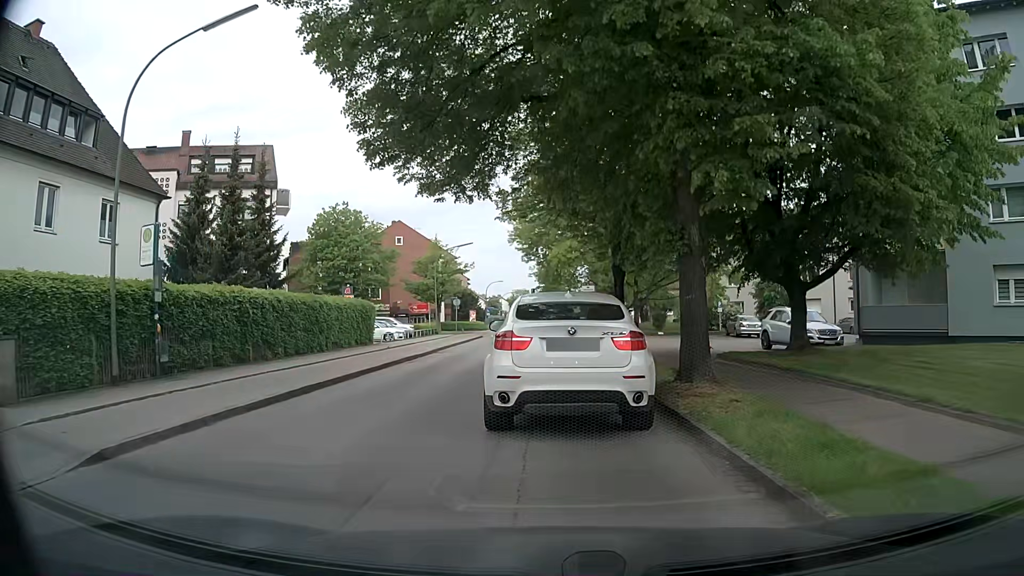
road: tertiary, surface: asphalt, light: Day
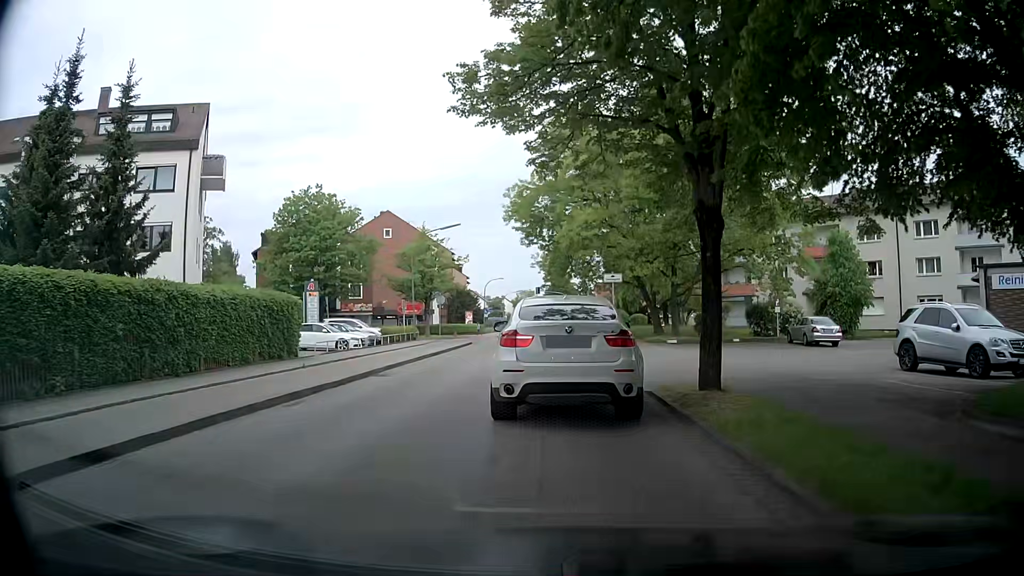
(-0.2, +11.7) m; -2°
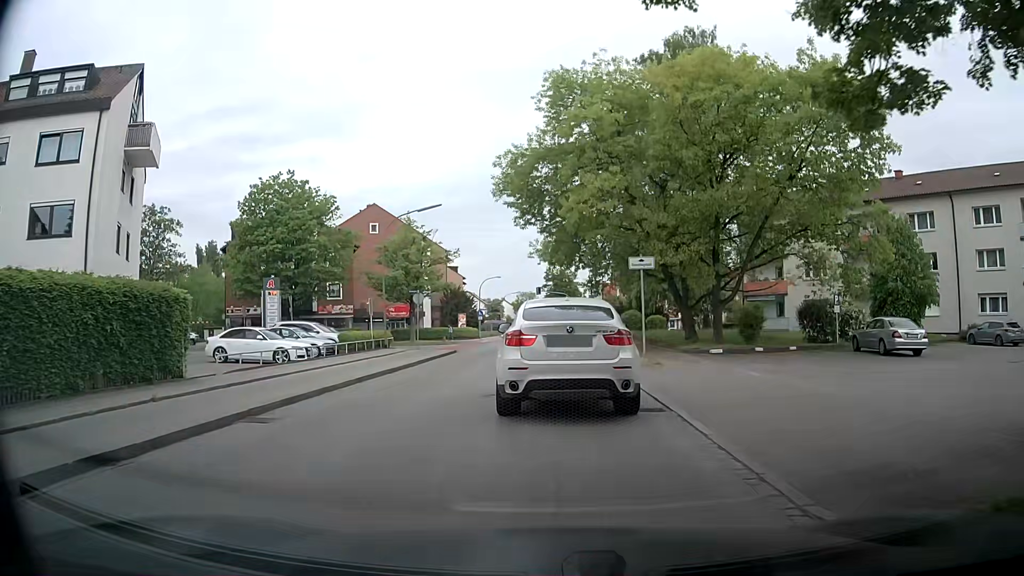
(+0.1, +8.3) m; +1°
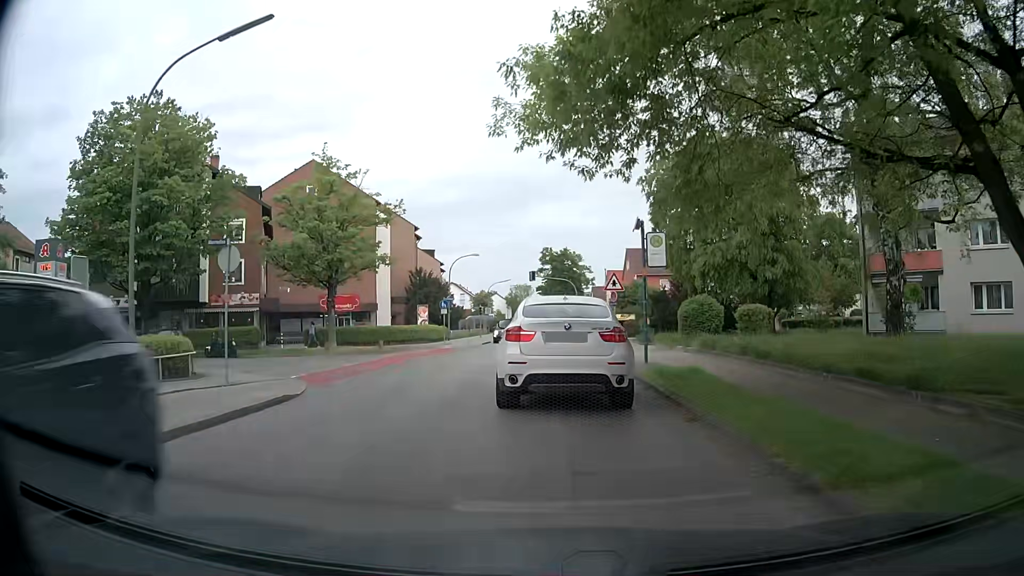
(0.0, +22.5) m; 0°
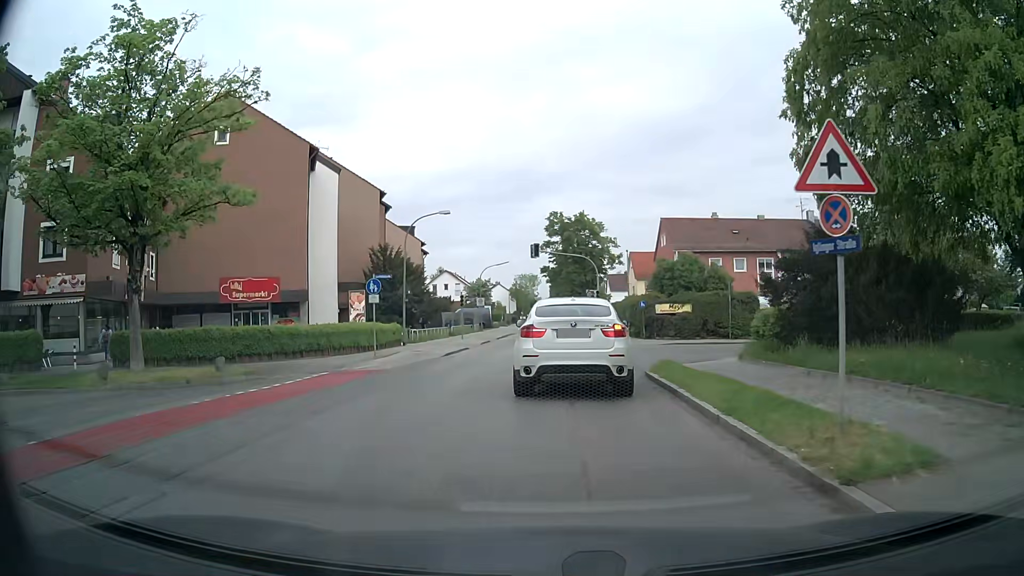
(0.0, +20.2) m; -1°
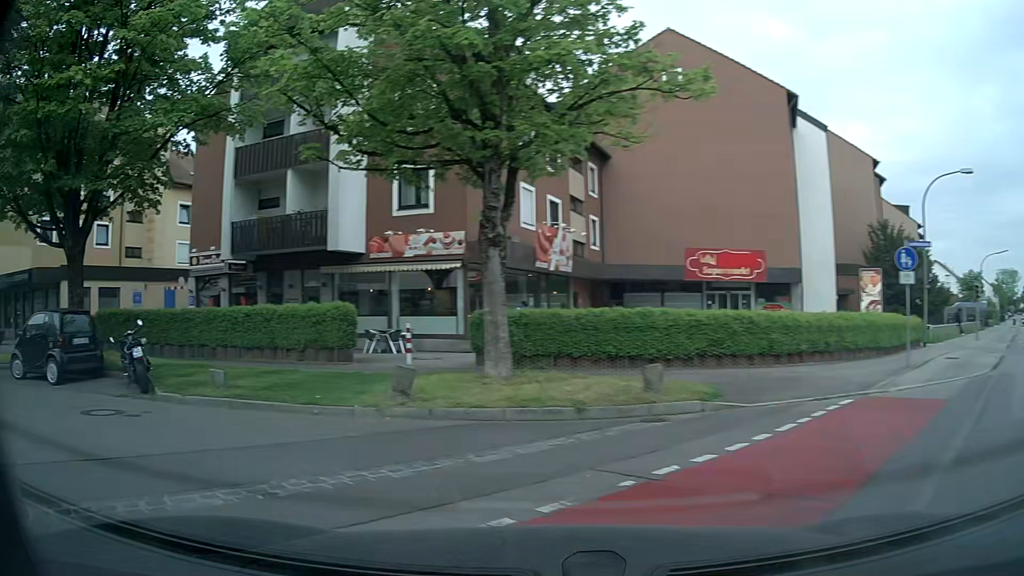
(-2.3, +8.6) m; -41°
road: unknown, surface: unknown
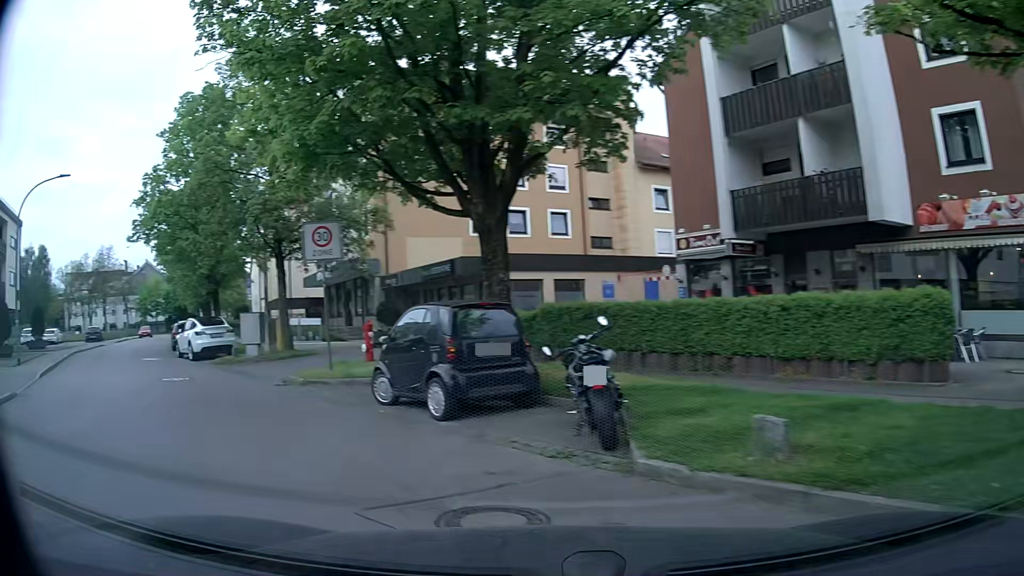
(-2.1, +5.5) m; -42°
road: residential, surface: asphalt
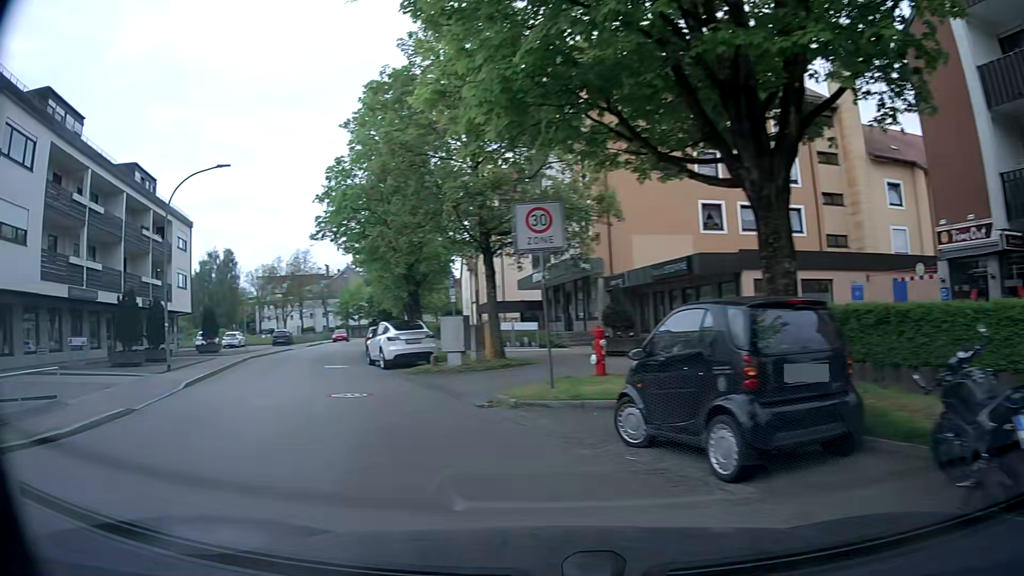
(-0.5, +3.3) m; -18°
(-2, +10) (-6, +19) (-9, +29) (-11, +38) (-14, +48) (-16, +58) (-18, +68) (-20, +77) (-21, +87) (-23, +97) m
